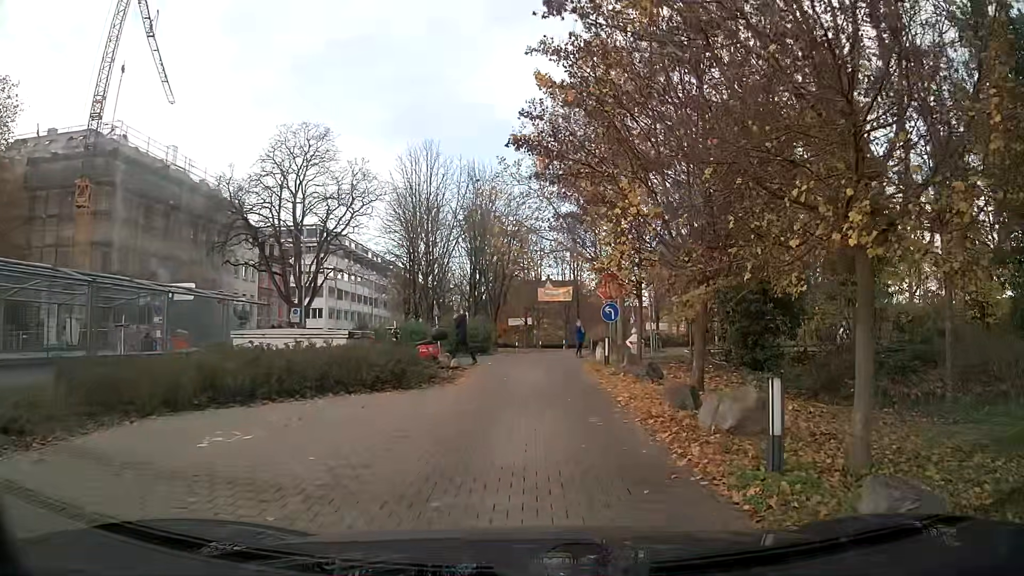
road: service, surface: paved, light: Day
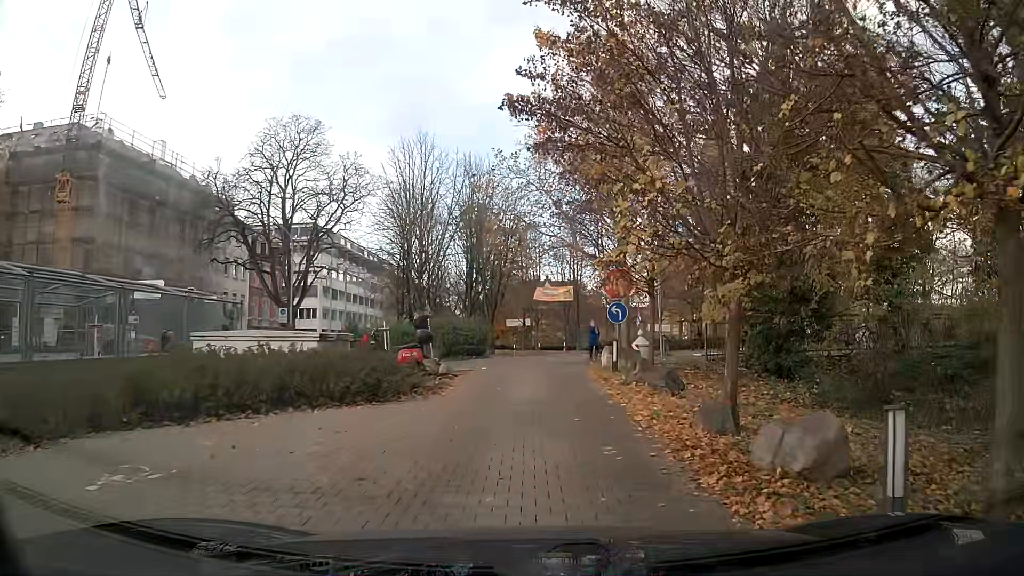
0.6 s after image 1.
(0.0, +2.1) m; 0°
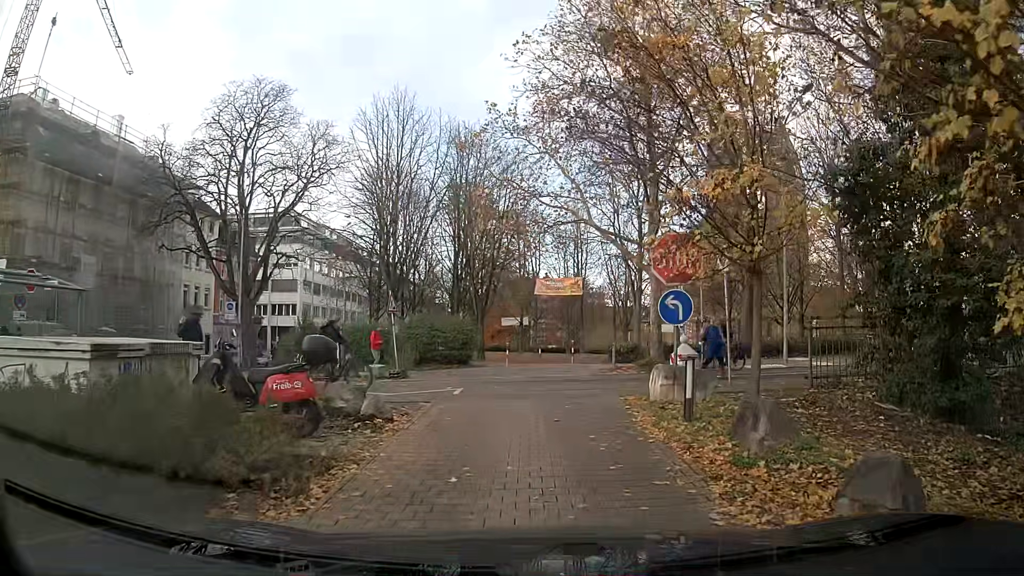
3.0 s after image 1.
(0.0, +7.8) m; -1°
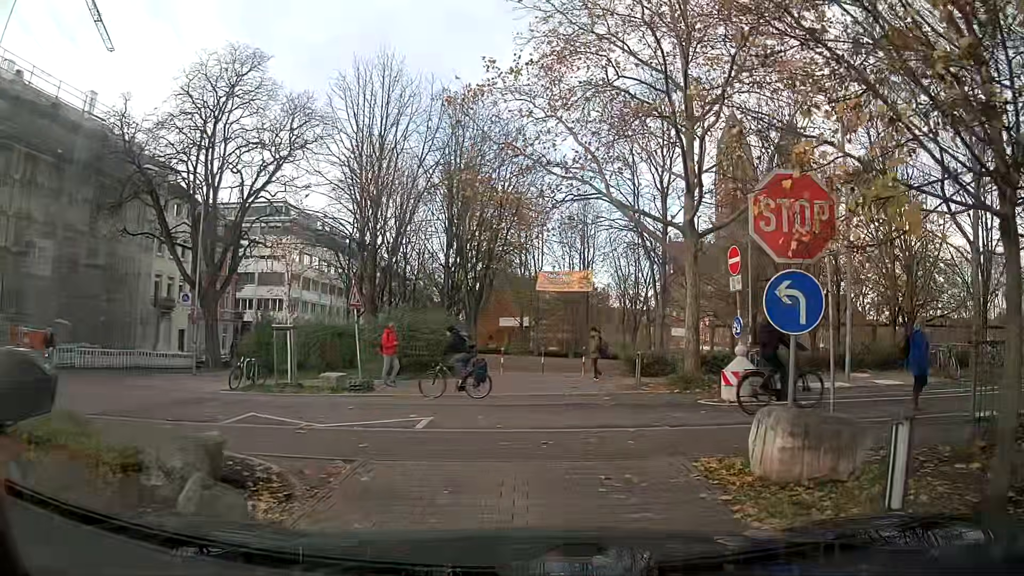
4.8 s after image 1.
(0.0, +5.1) m; -1°
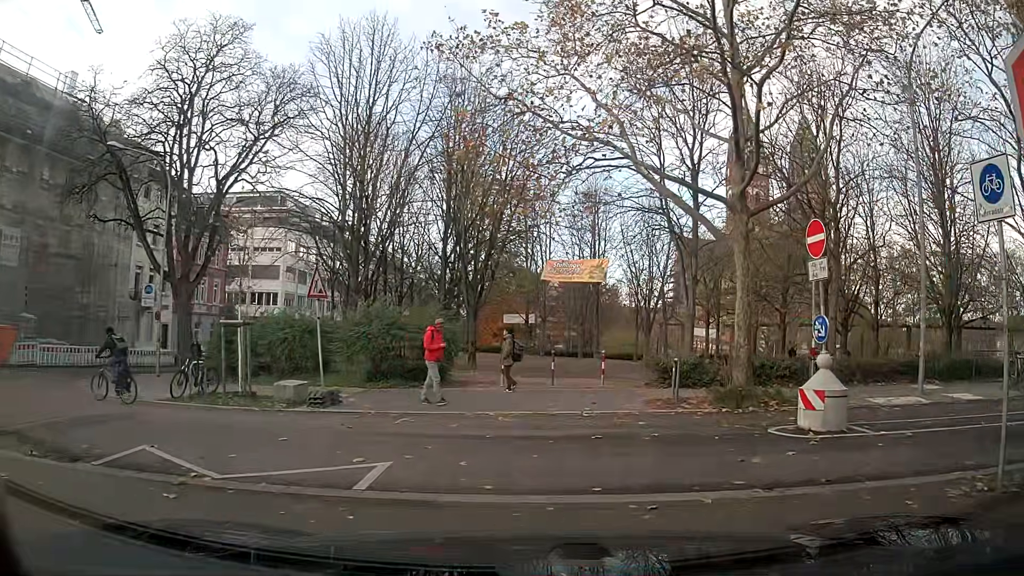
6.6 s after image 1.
(+0.1, +3.8) m; +1°
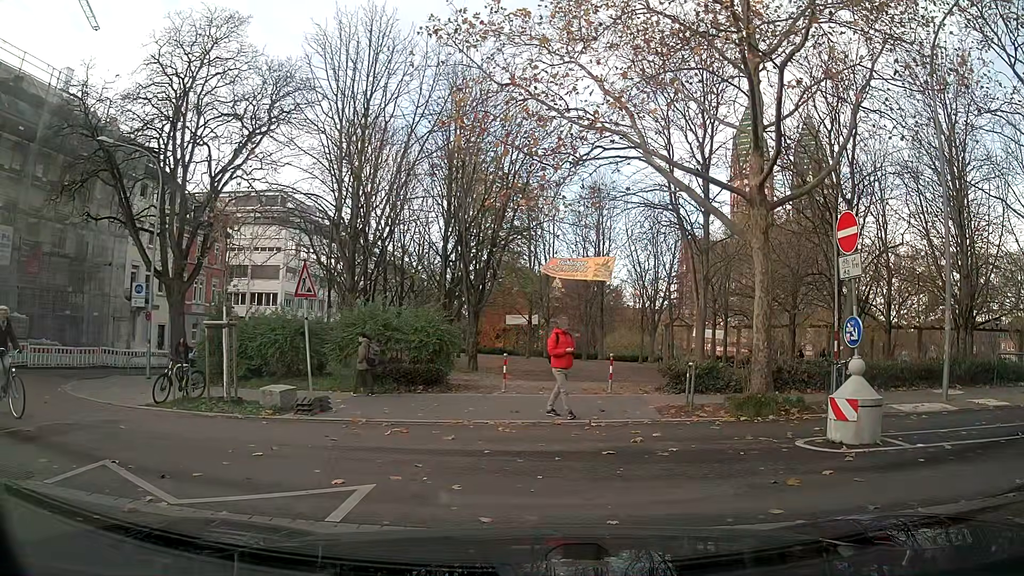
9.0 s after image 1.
(0.0, +1.0) m; 0°
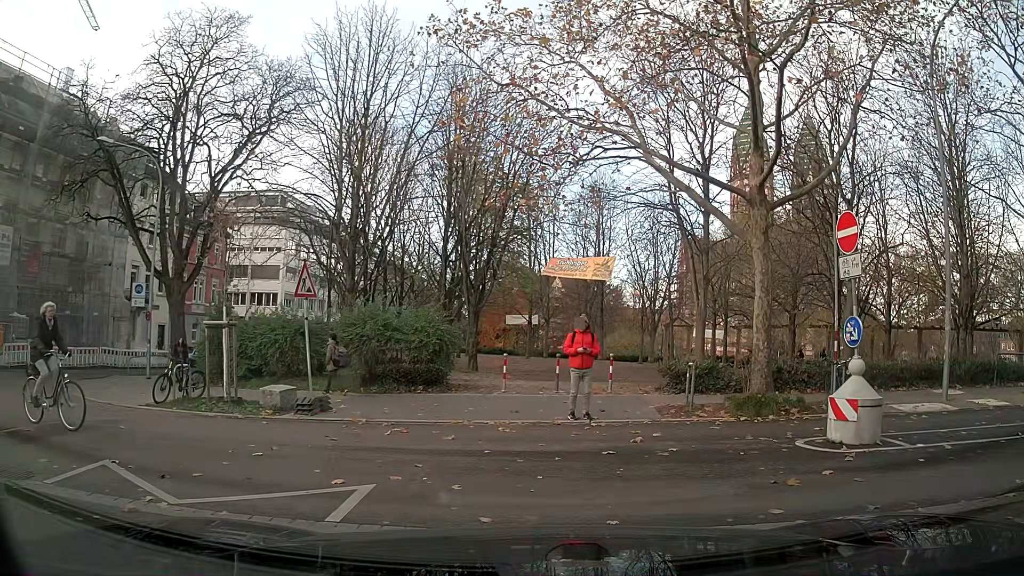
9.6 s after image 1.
(0.0, 0.0) m; 0°
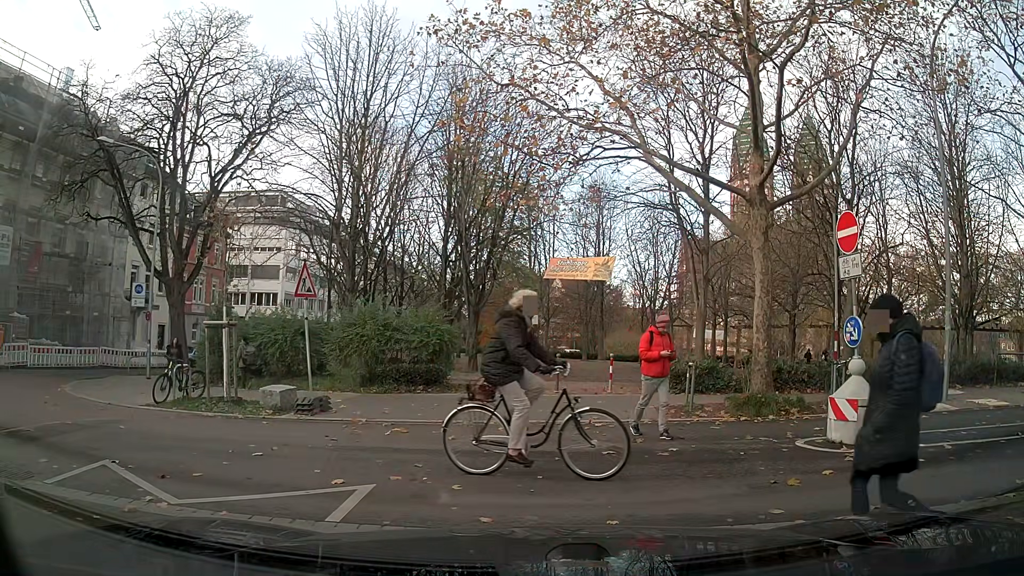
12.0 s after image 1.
(0.0, 0.0) m; 0°
(-4, +9) (-12, +14) (-18, +22) (-20, +32) (-20, +42) (-19, +52) (-19, +62) (-19, +72) (-19, +82) (-19, +92) m
